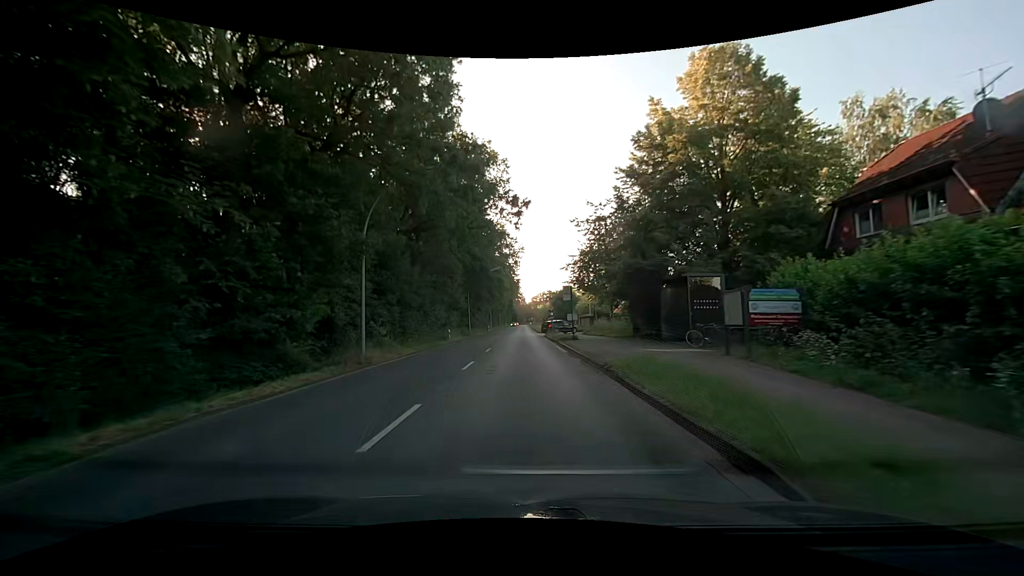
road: secondary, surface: asphalt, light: Day
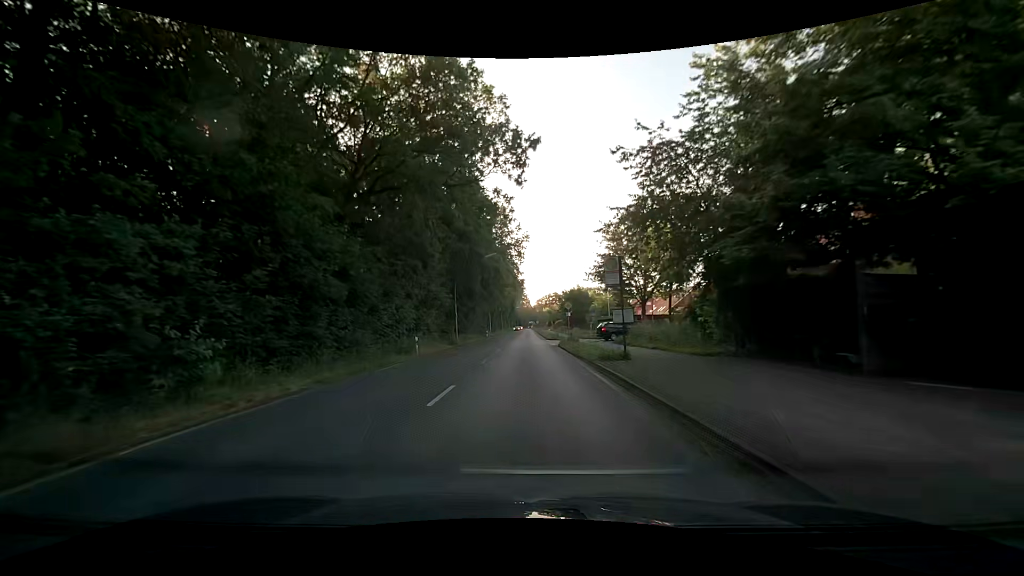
(0.0, +15.0) m; 0°
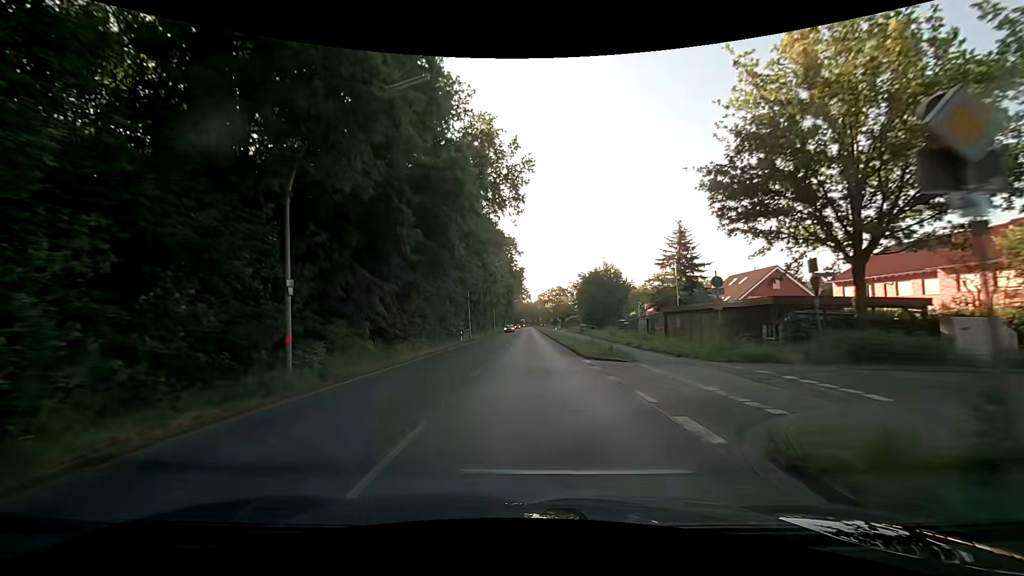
(-0.2, +31.9) m; 0°
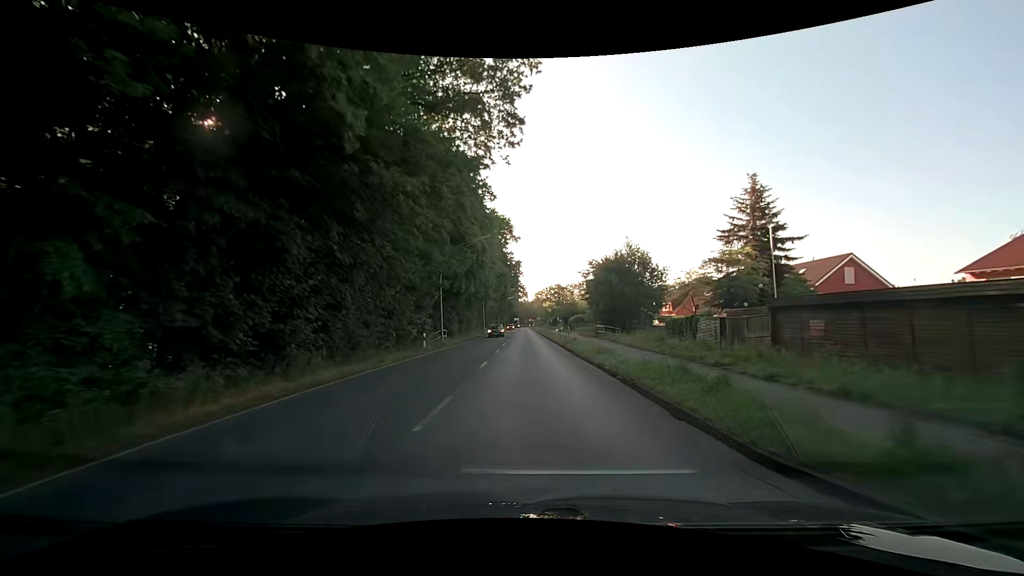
(-0.1, +15.7) m; 0°
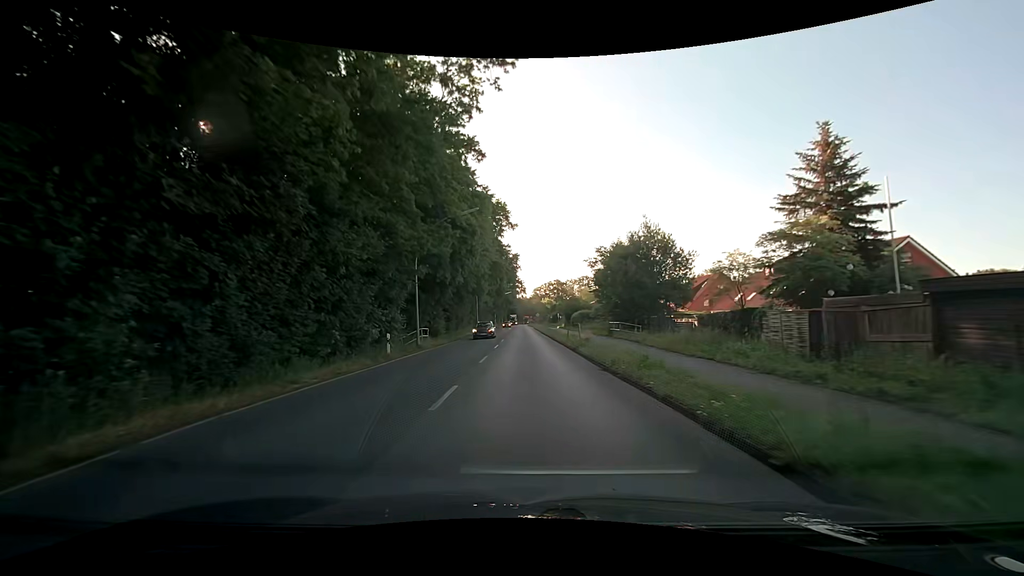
(+0.1, +7.8) m; +1°
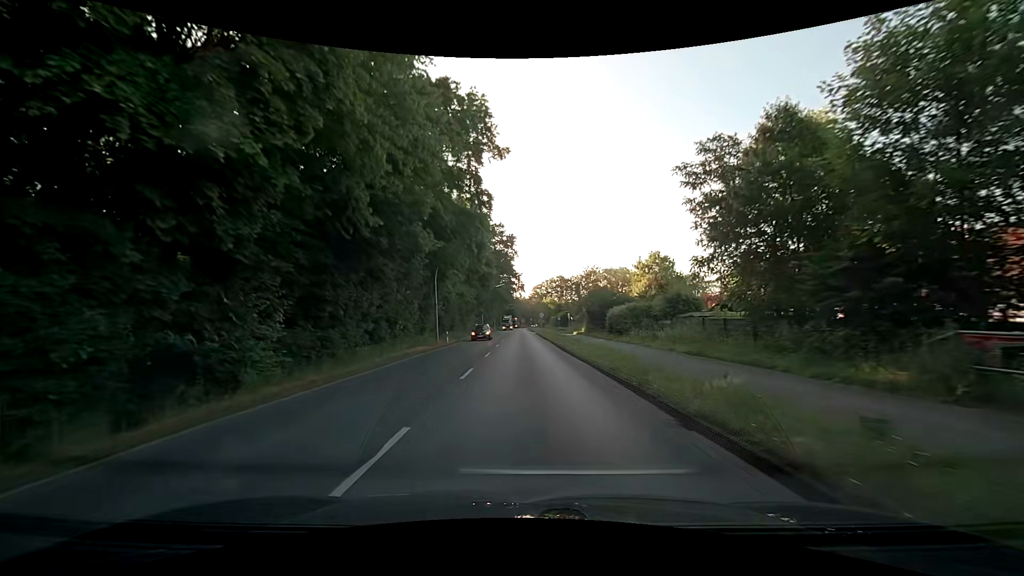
(-0.2, +31.2) m; 0°
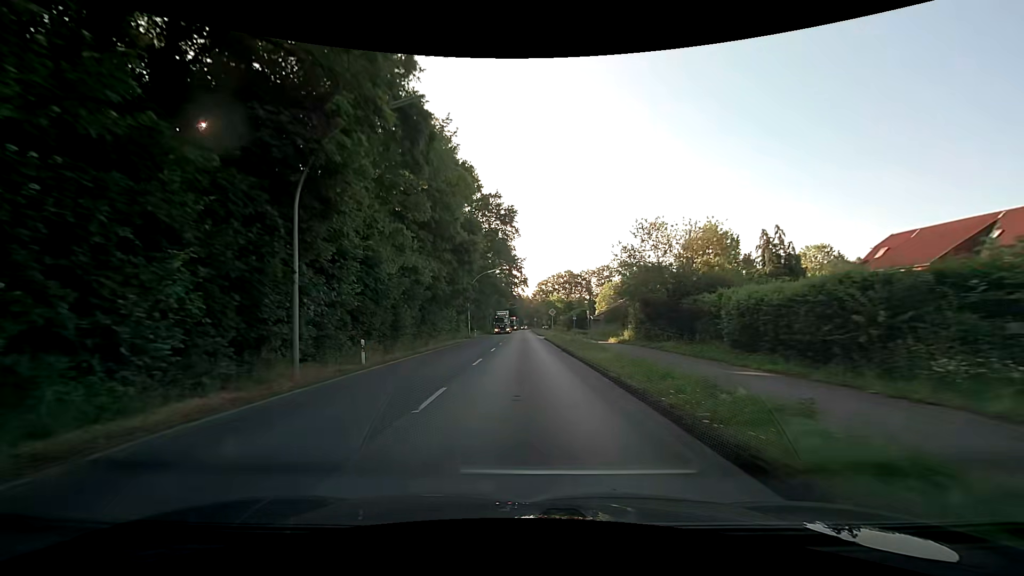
(0.0, +23.3) m; 0°
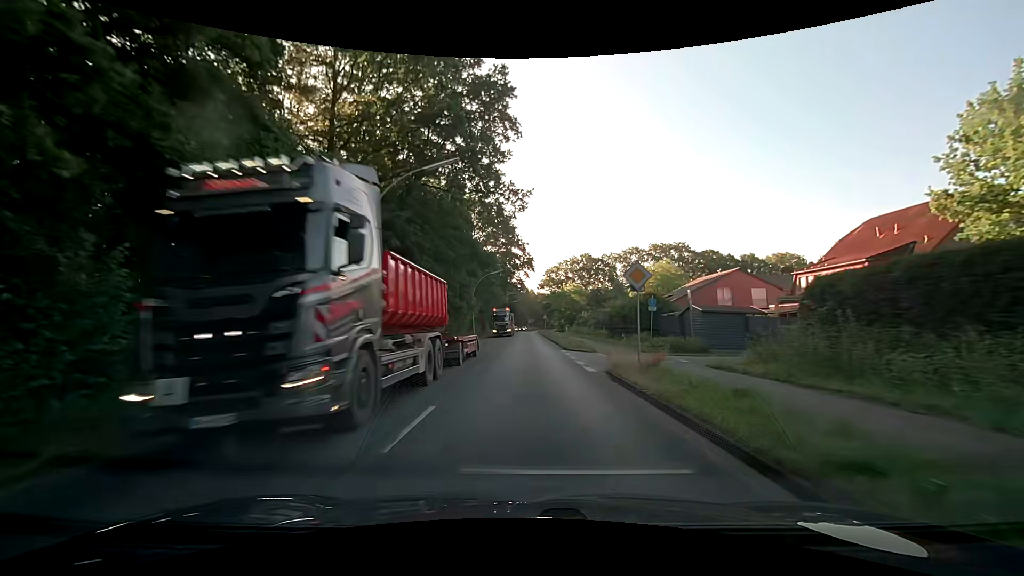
(0.0, +38.7) m; 0°
(0, +10) (0, +20) (0, +30) (+1, +40) (+1, +50) (+1, +60) (+1, +70) (+1, +80) (+1, +90) (+1, +100) m
